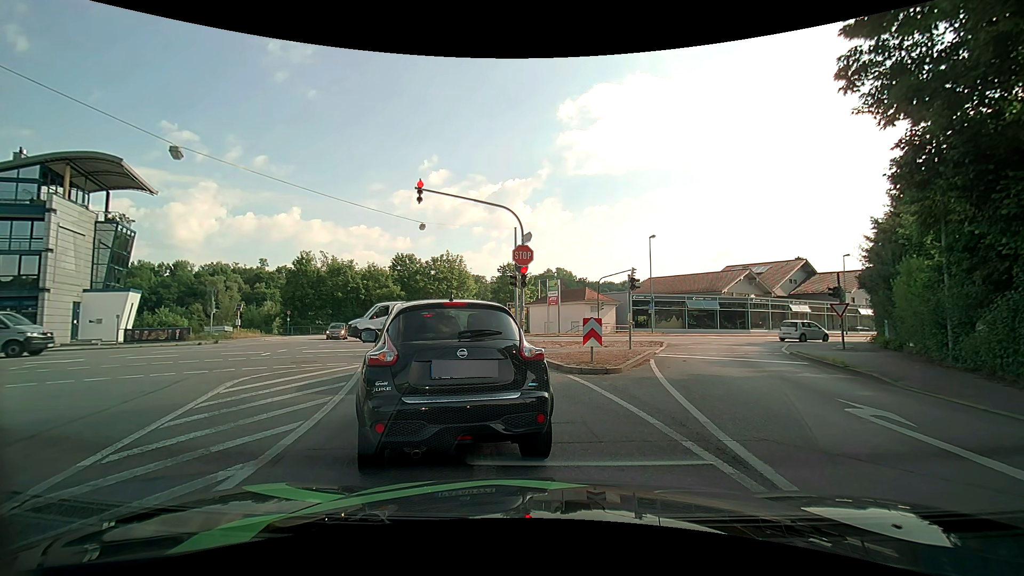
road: tertiary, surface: asphalt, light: Day
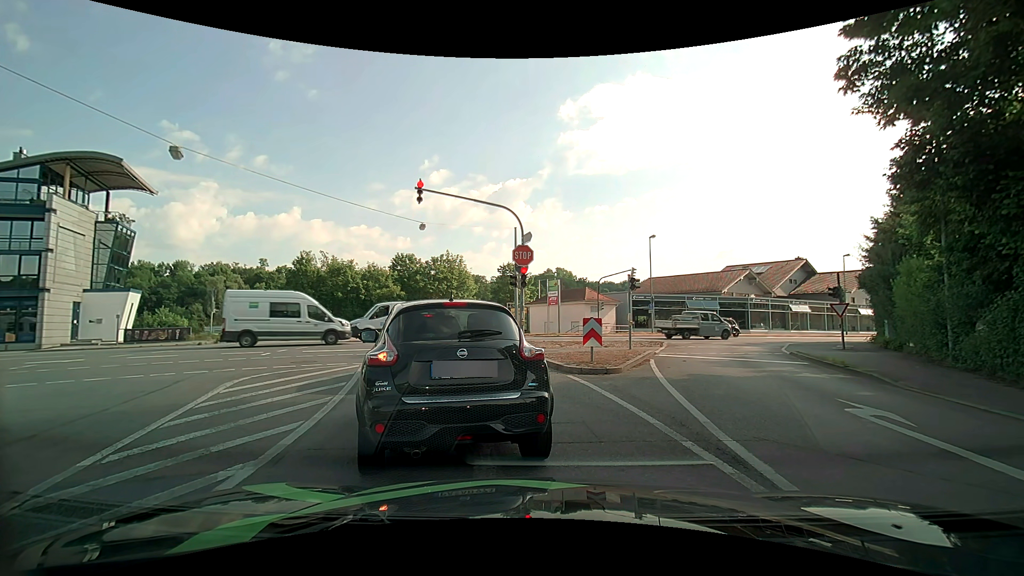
(0.0, 0.0) m; 0°
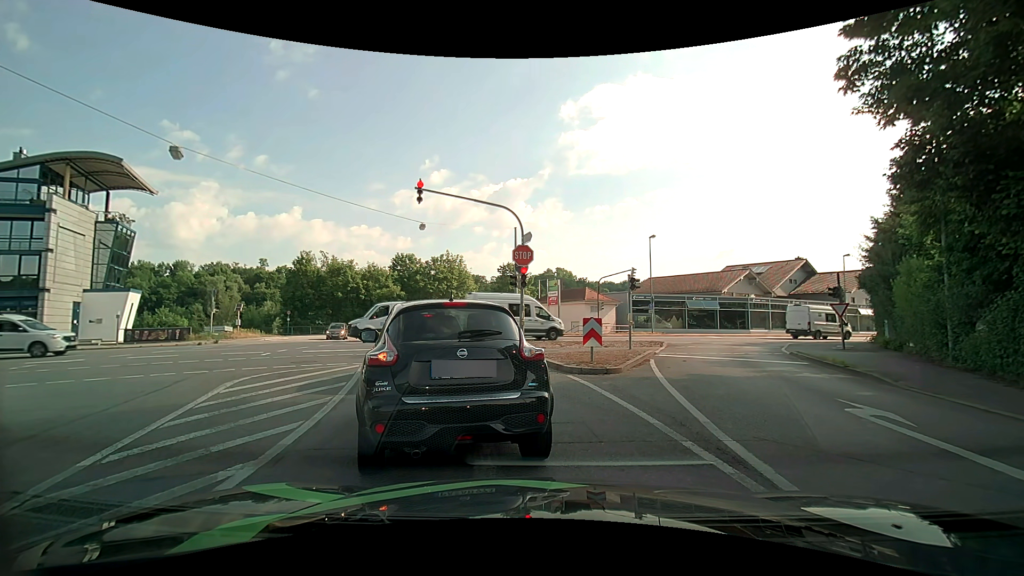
(0.0, 0.0) m; 0°
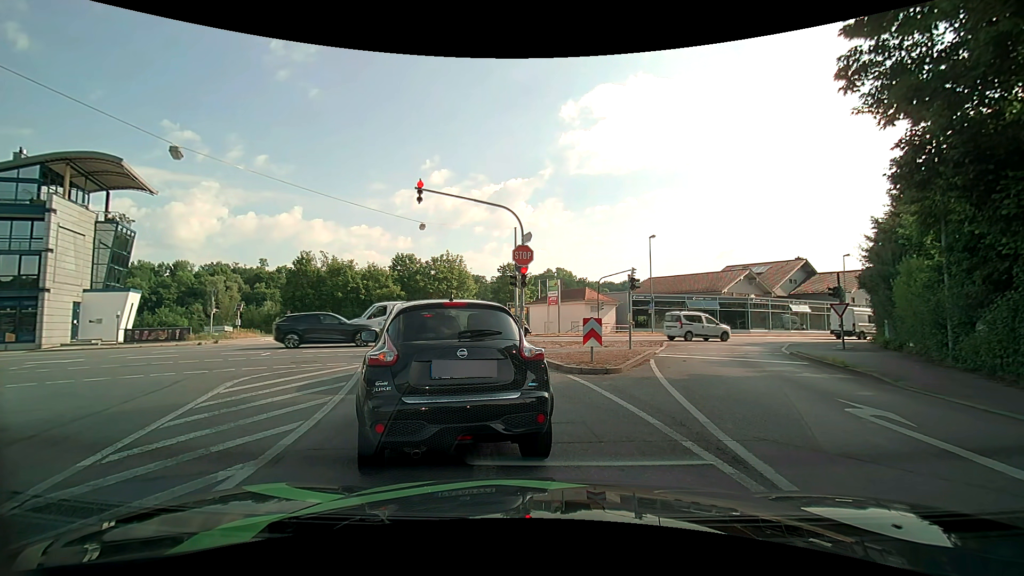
(0.0, 0.0) m; 0°
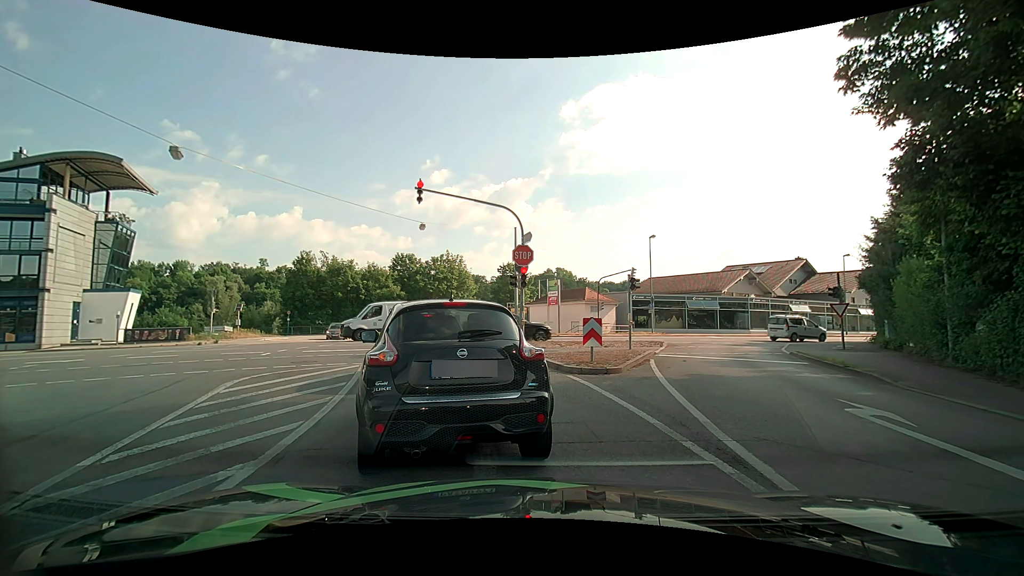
(0.0, 0.0) m; 0°
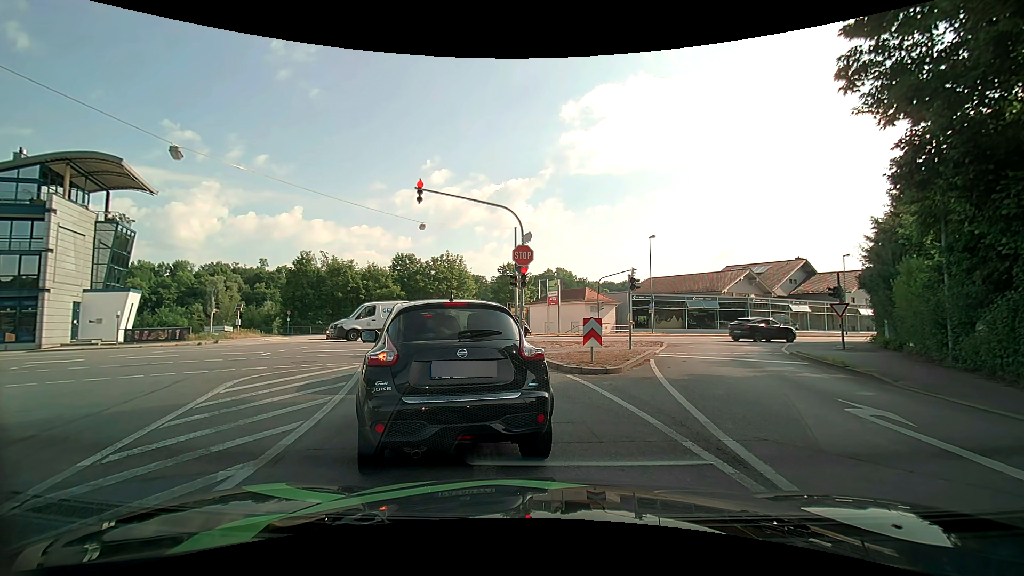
(0.0, 0.0) m; 0°
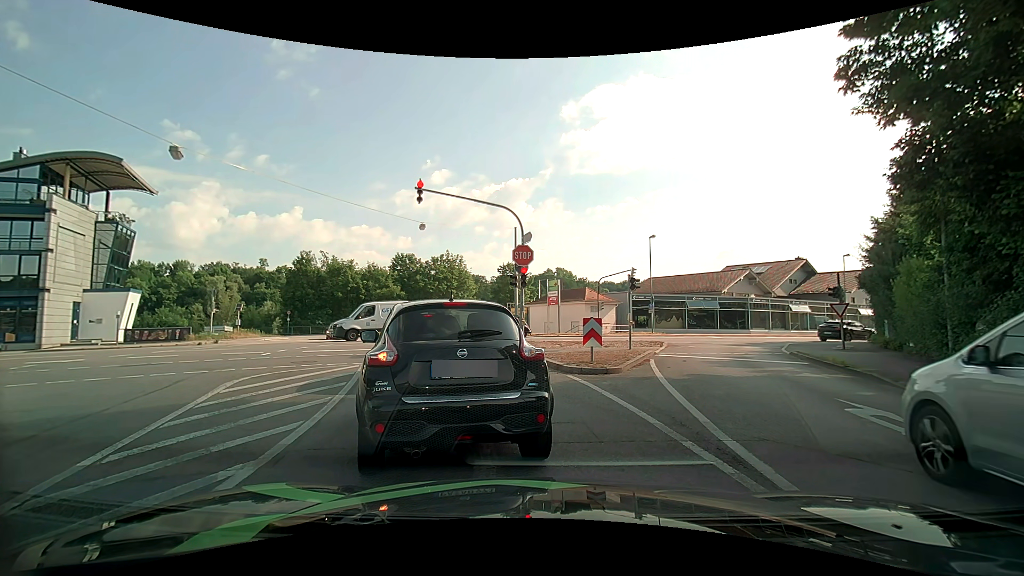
(0.0, 0.0) m; 0°
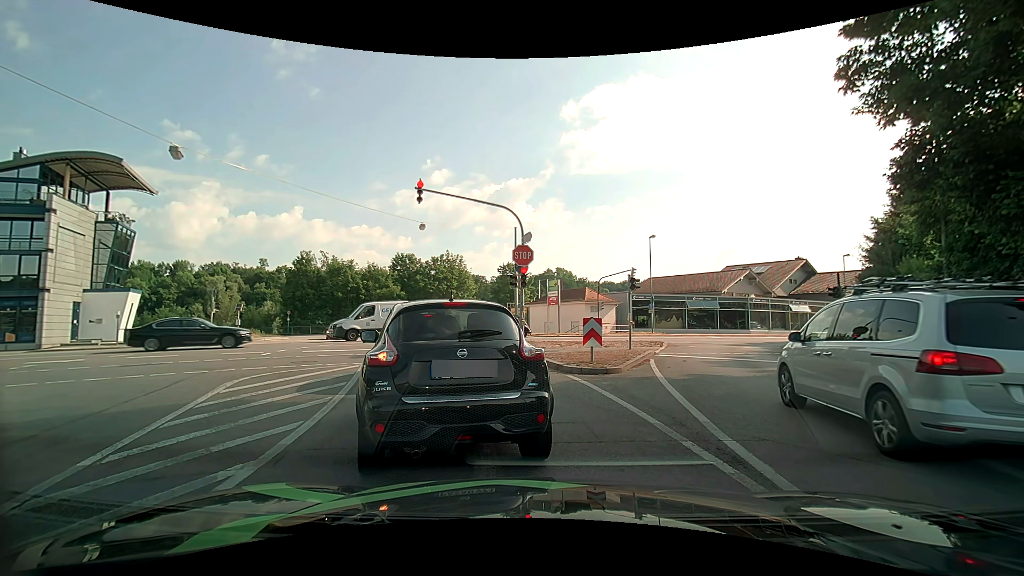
(0.0, 0.0) m; 0°
